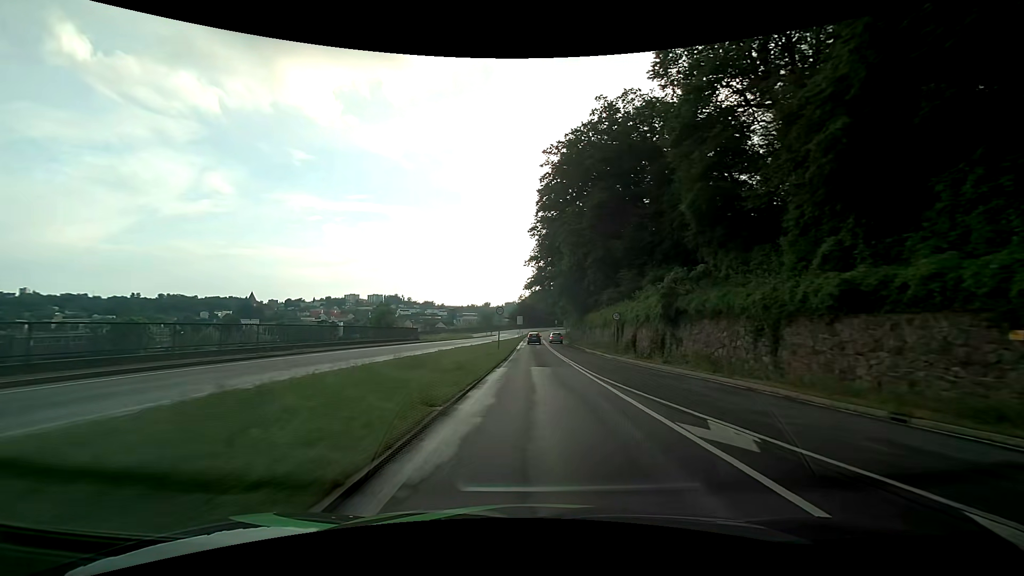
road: primary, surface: asphalt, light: Day
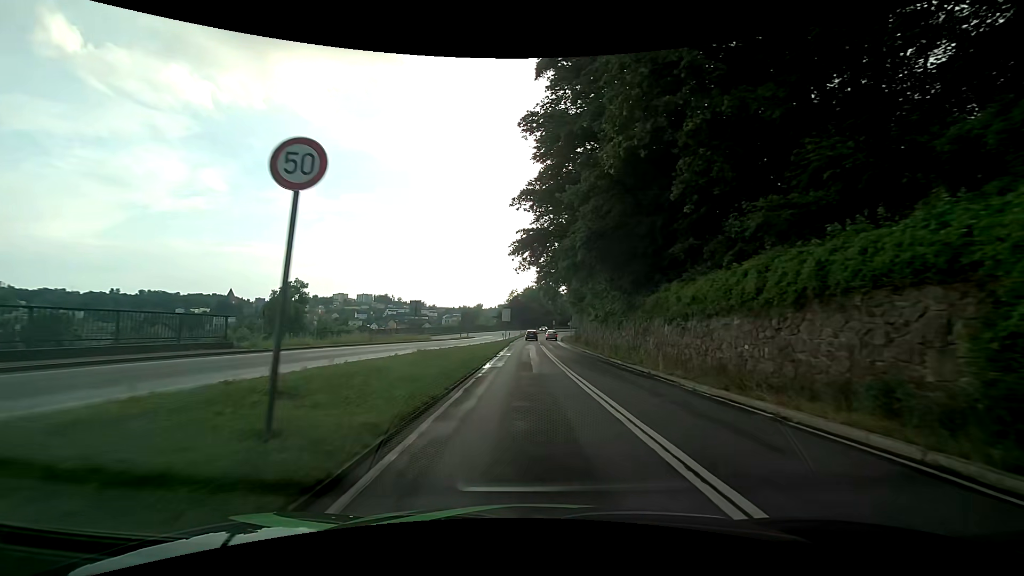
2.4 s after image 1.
(+0.3, +30.2) m; +1°
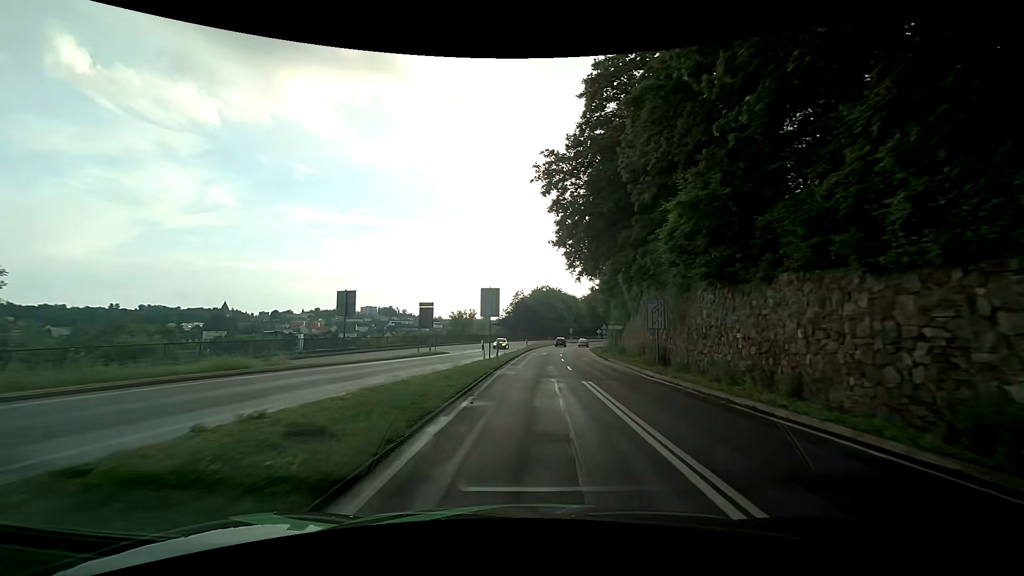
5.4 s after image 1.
(-0.4, +34.3) m; -1°
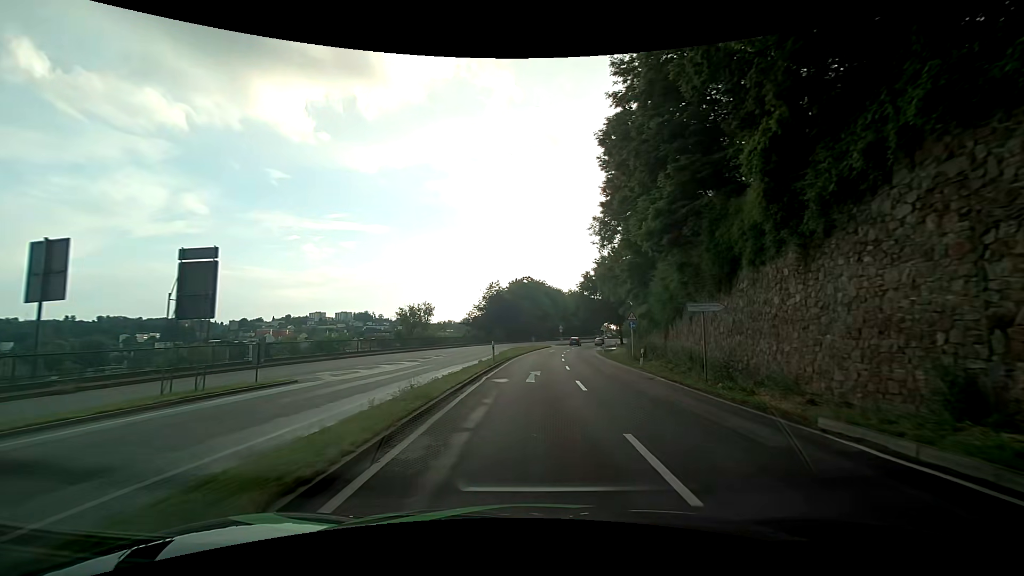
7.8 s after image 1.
(+0.5, +27.8) m; +2°
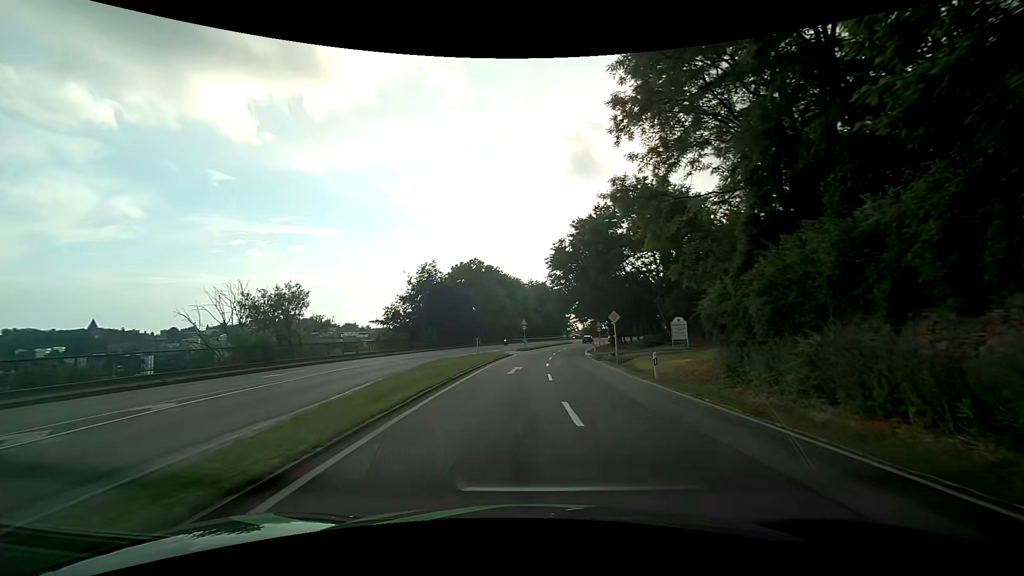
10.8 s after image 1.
(+1.3, +32.3) m; +5°
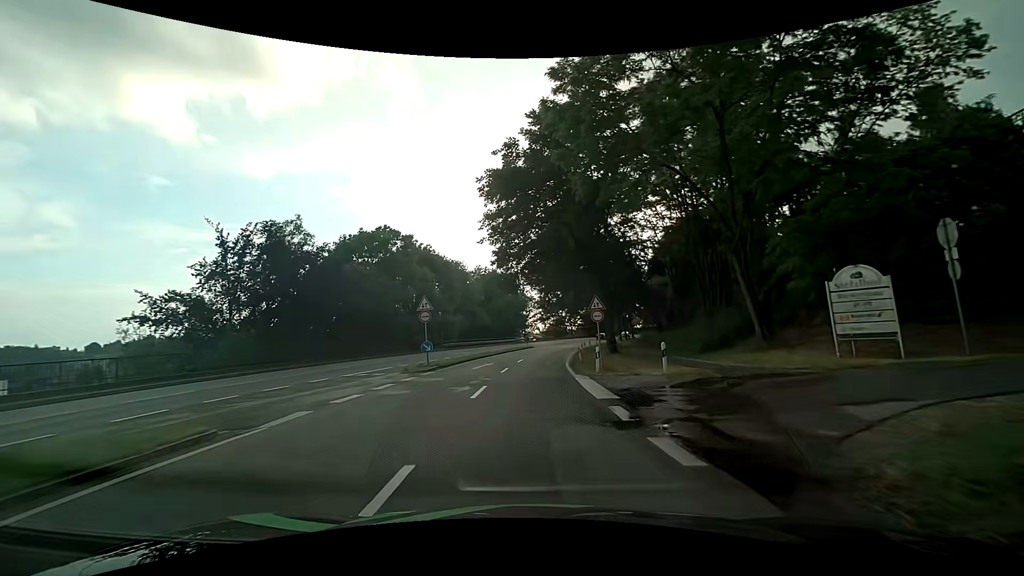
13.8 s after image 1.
(+2.3, +32.7) m; +5°
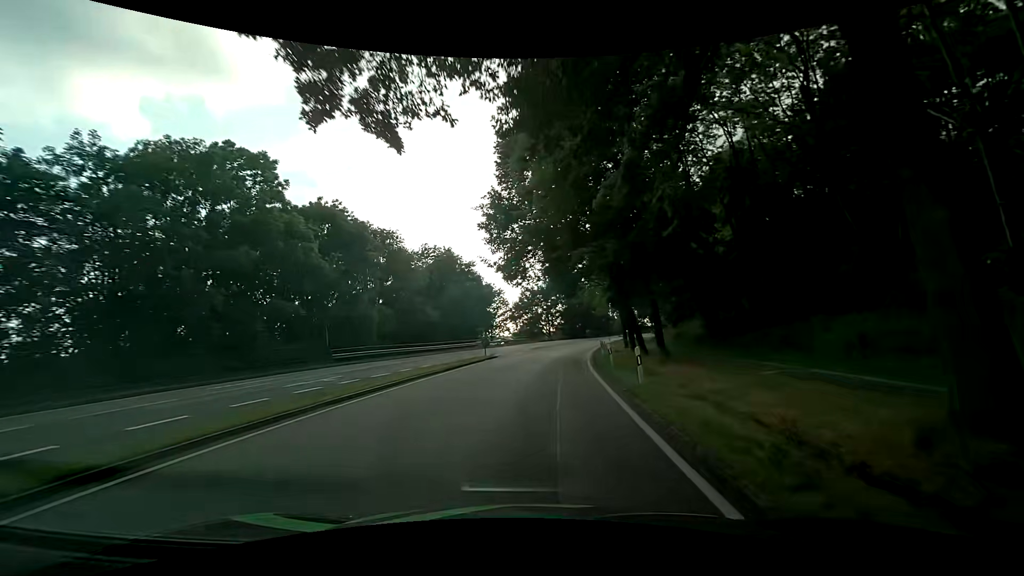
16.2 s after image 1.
(+0.4, +28.9) m; +3°
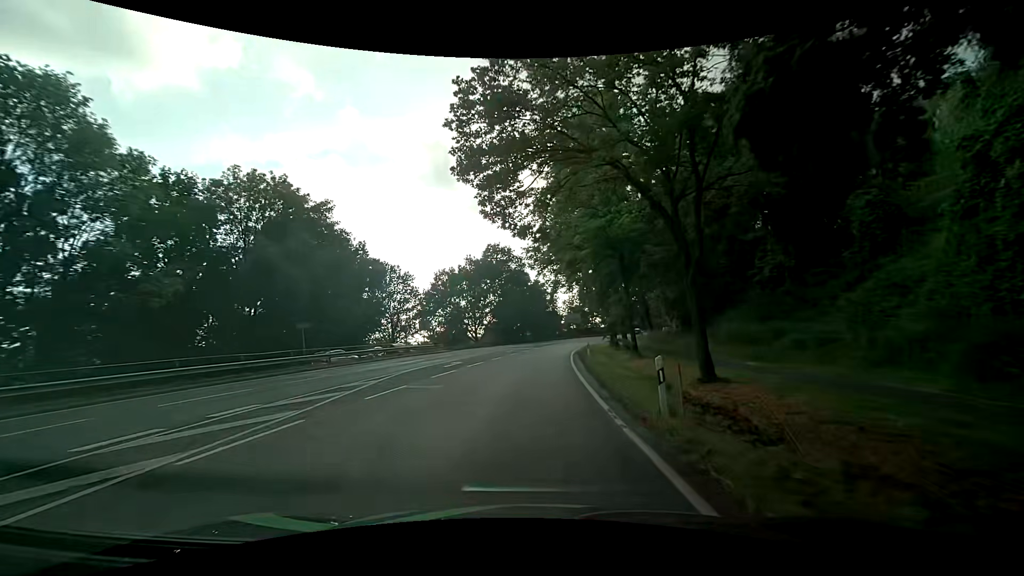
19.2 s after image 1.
(+2.4, +36.8) m; +8°
(0, +10) (0, +20) (+1, +30) (+2, +40) (+3, +50) (+4, +60) (+6, +70) (+9, +79) (+11, +89) (+14, +98) m
